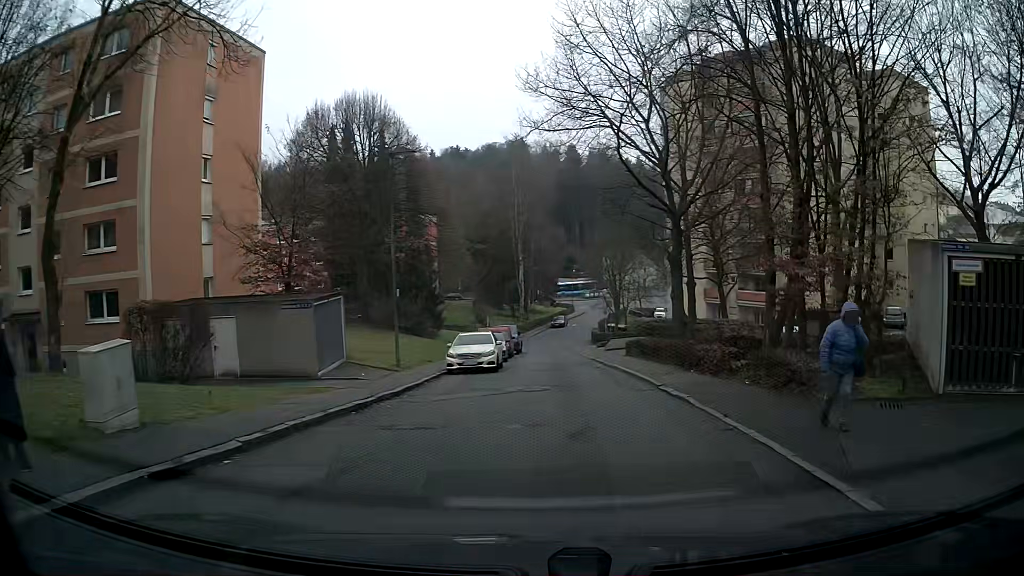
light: Day
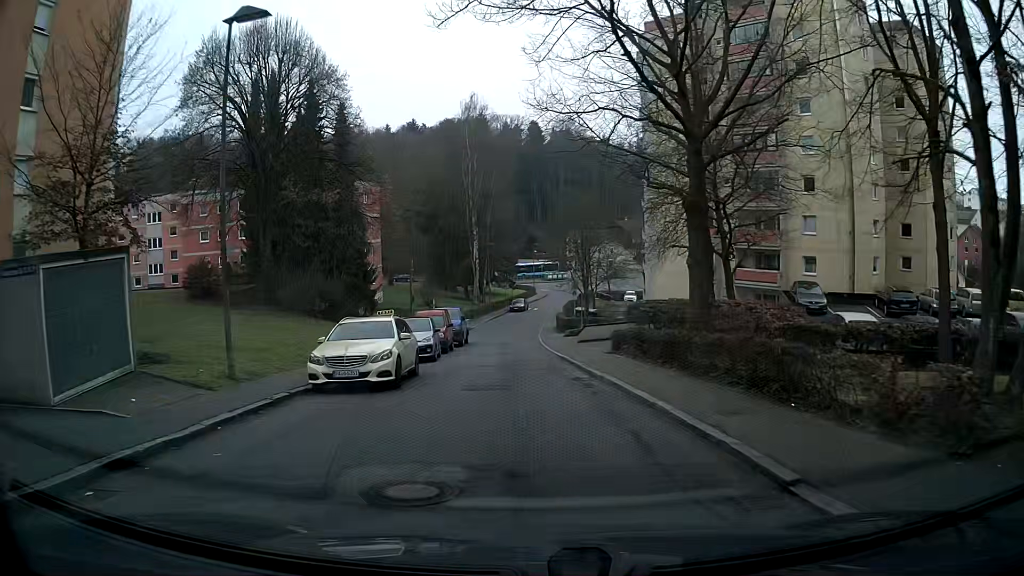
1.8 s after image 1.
(+0.3, +10.9) m; +1°
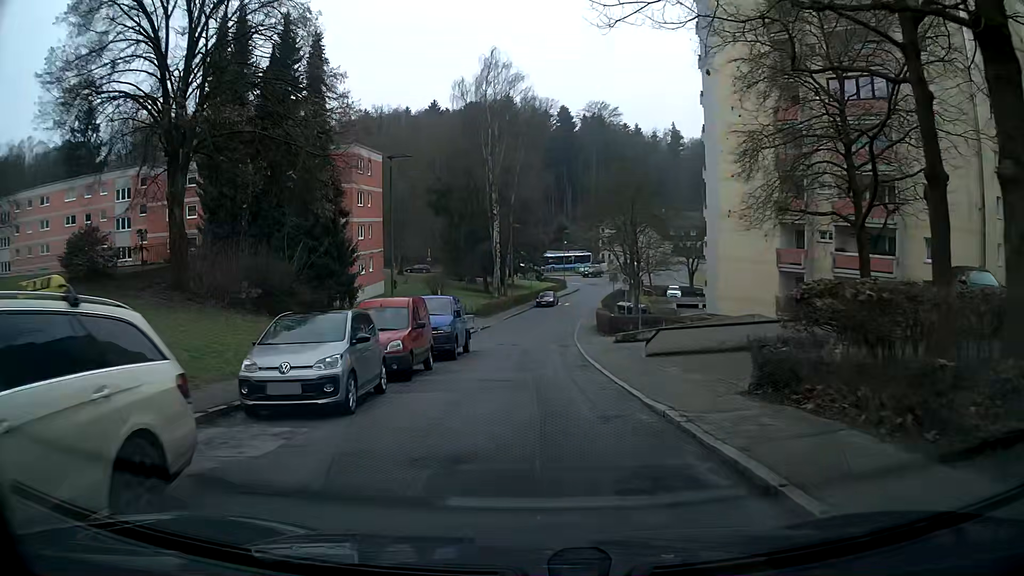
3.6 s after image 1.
(-0.2, +12.9) m; -2°
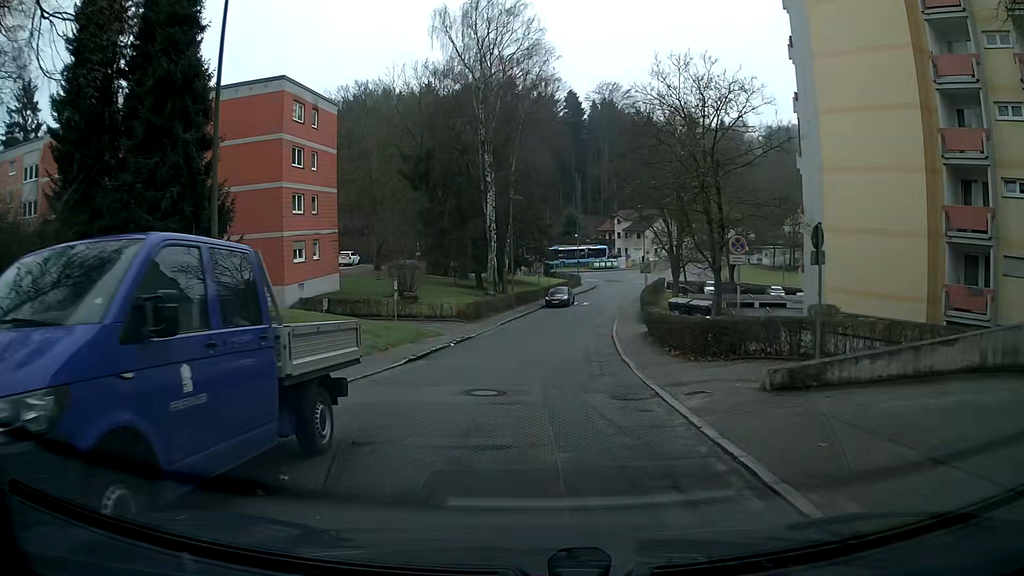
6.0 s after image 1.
(0.0, +17.0) m; 0°
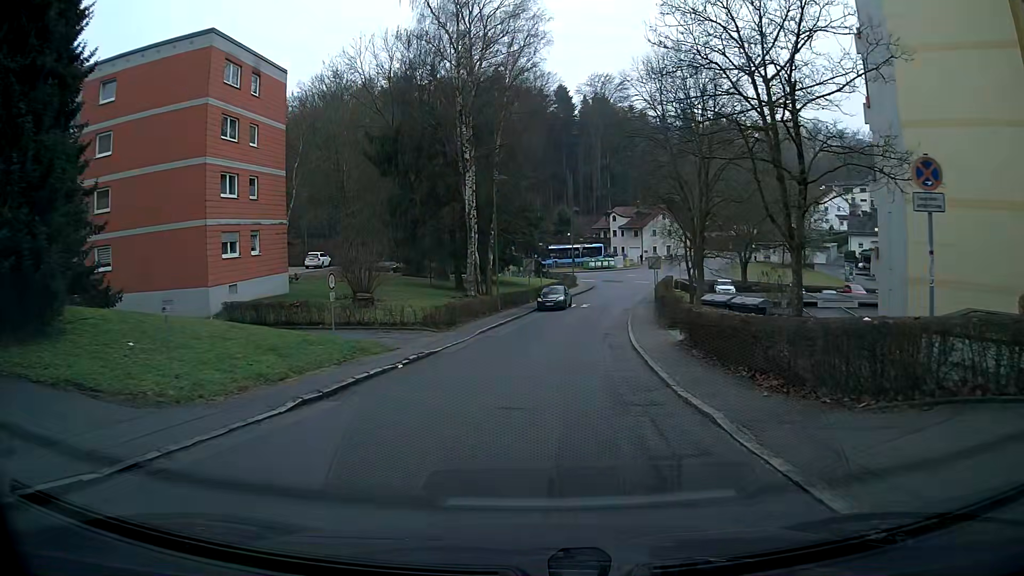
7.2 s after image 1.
(+0.1, +8.5) m; +1°
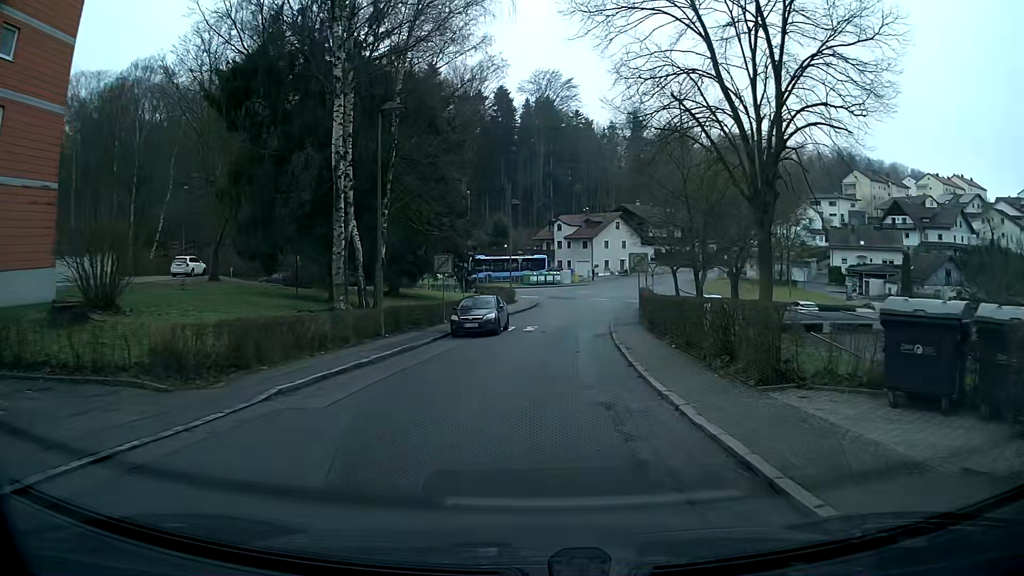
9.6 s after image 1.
(+0.7, +17.1) m; +6°
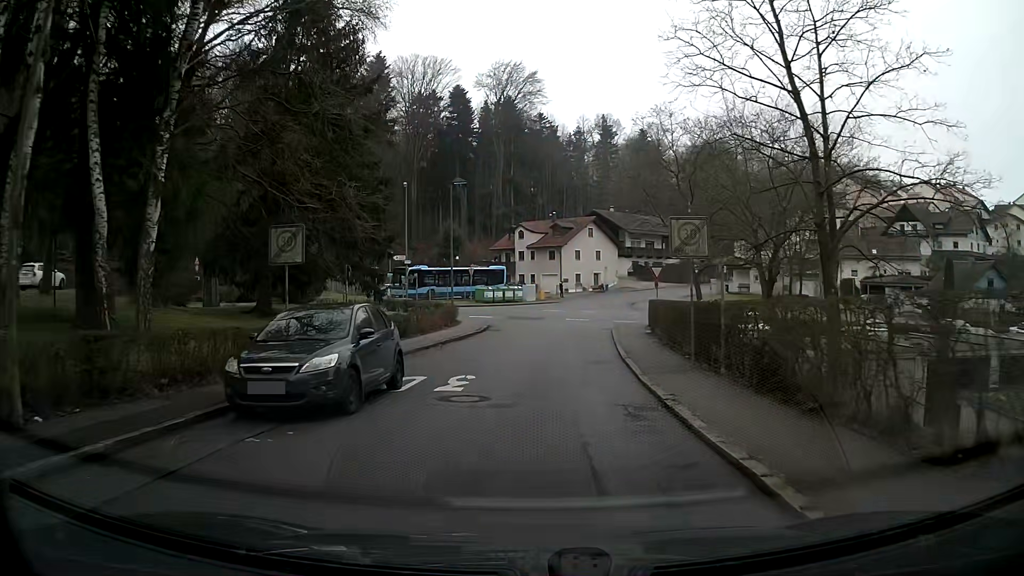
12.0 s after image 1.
(+0.4, +16.2) m; +3°
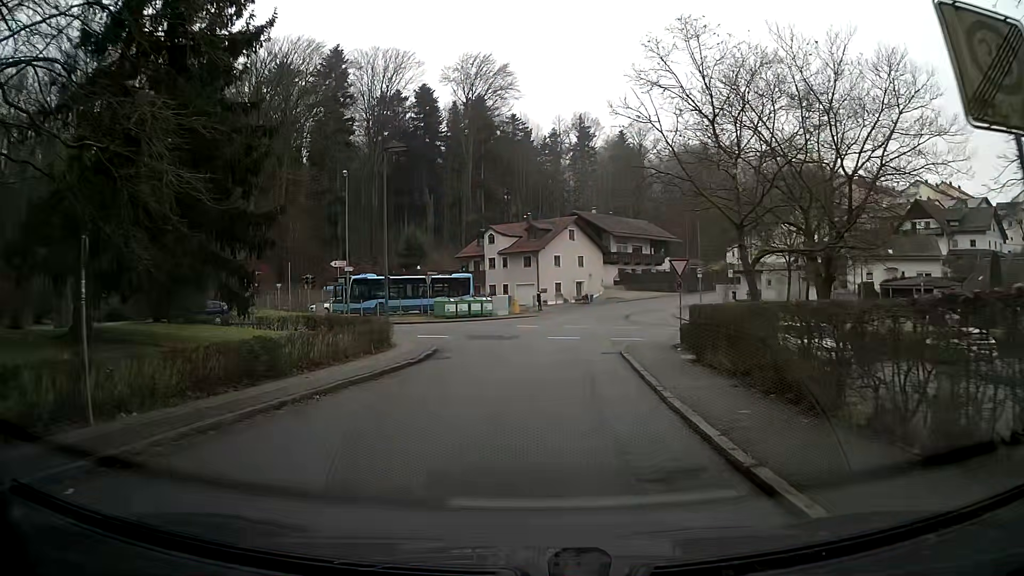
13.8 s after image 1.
(+0.1, +11.3) m; +2°
